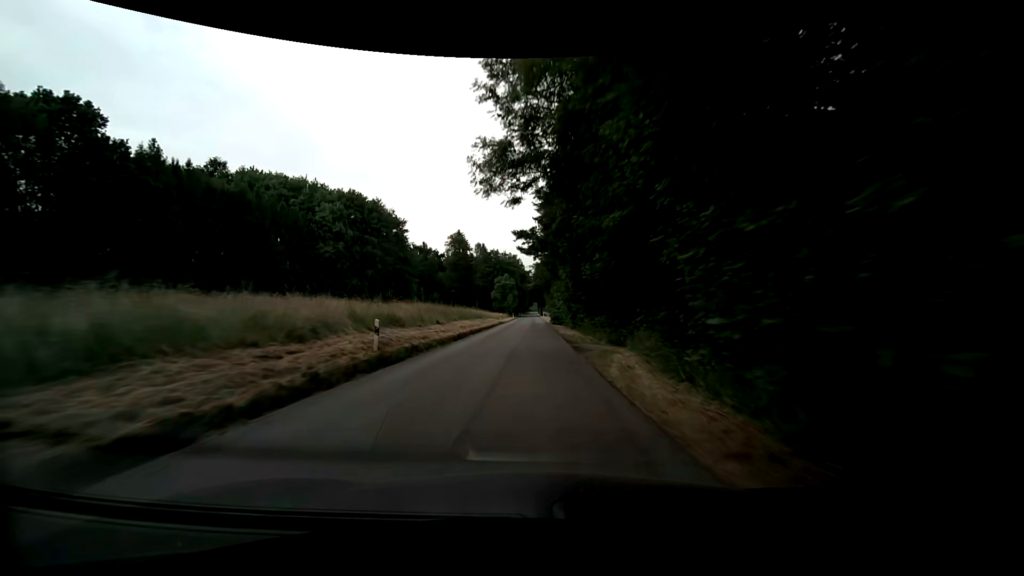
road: unclassified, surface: asphalt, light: Day
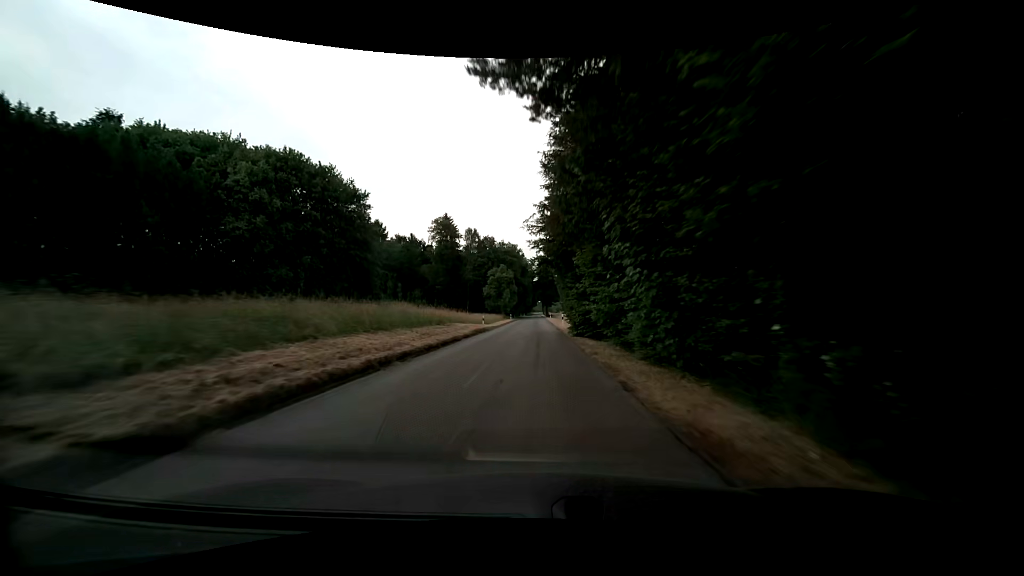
(-0.1, +26.7) m; 0°
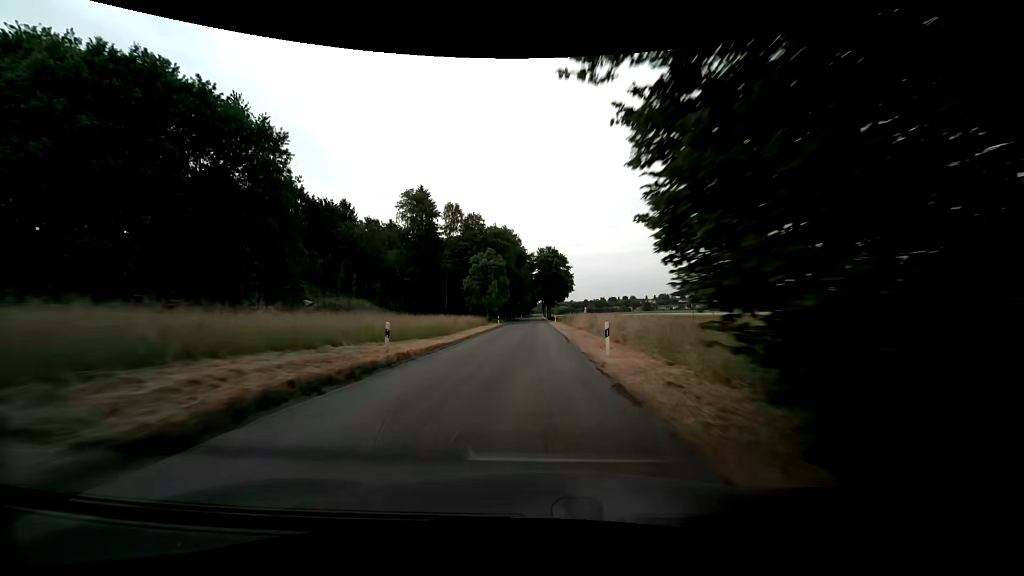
(0.0, +27.7) m; 0°
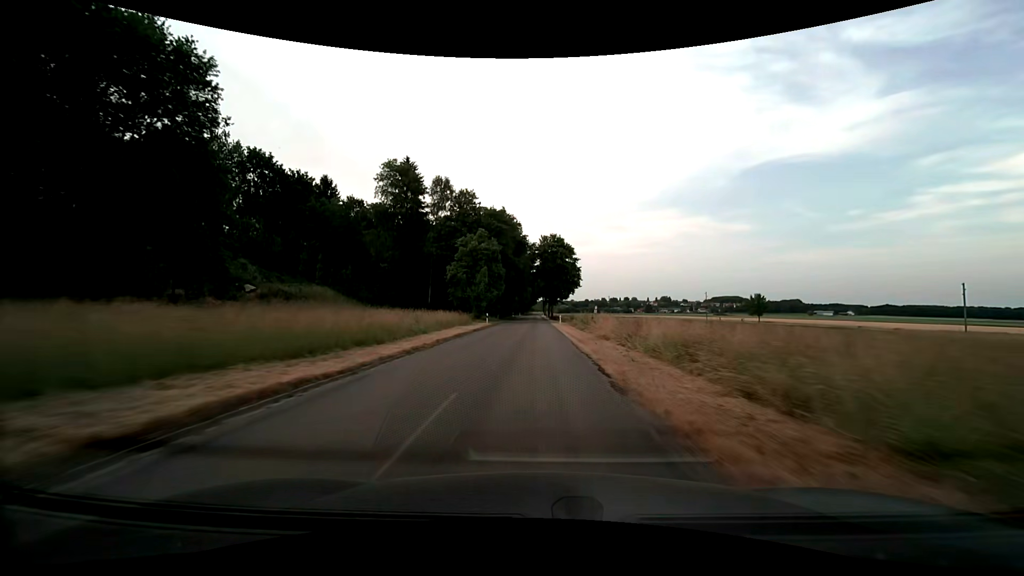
(0.0, +14.0) m; 0°
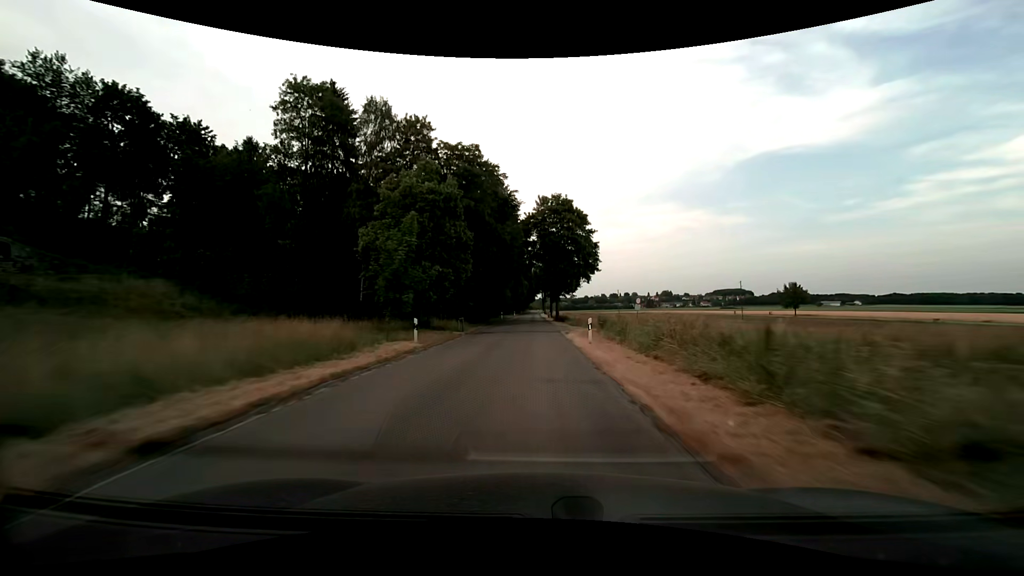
(0.0, +28.3) m; 0°
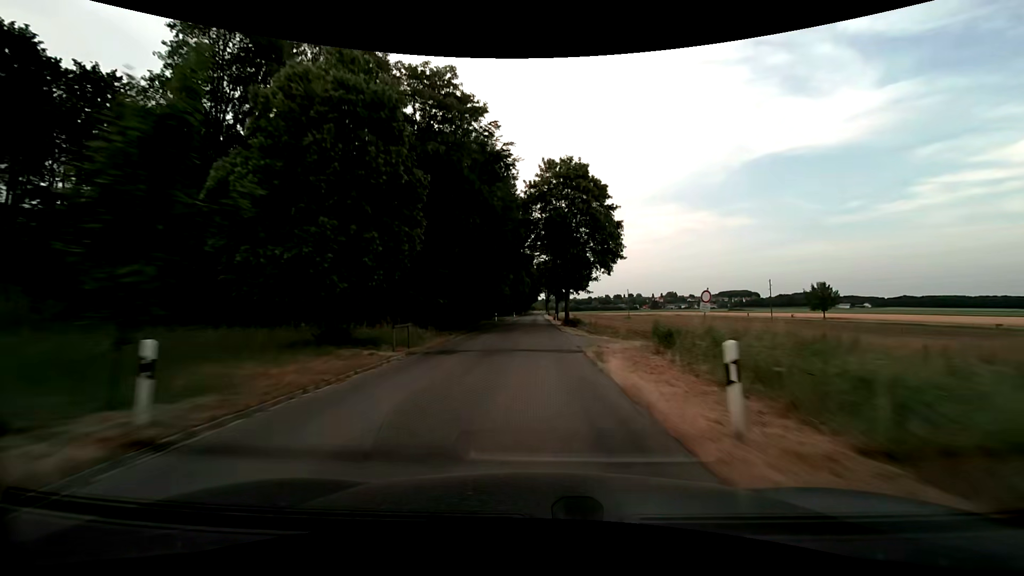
(-0.1, +14.3) m; -1°
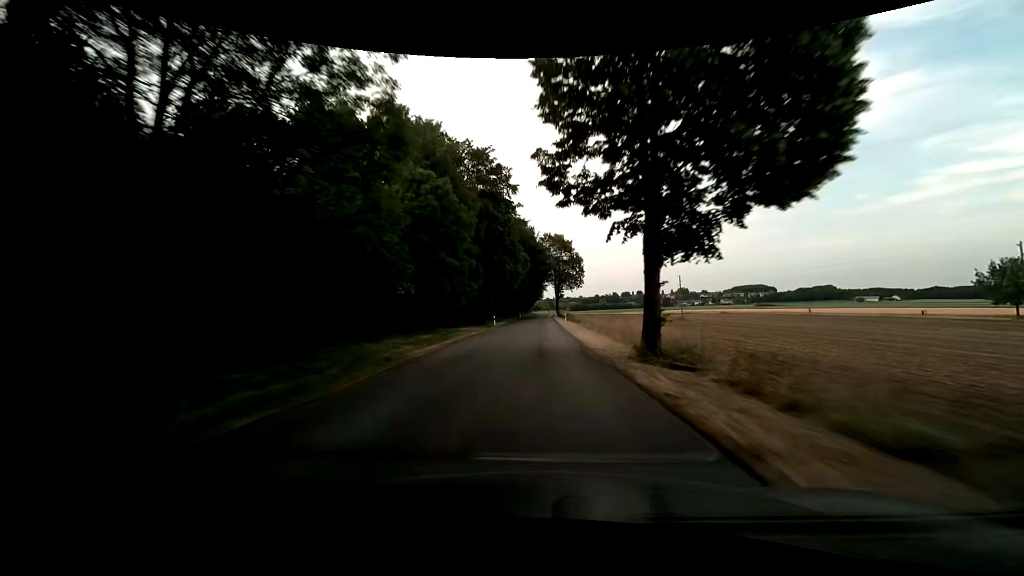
(0.0, +58.1) m; +1°
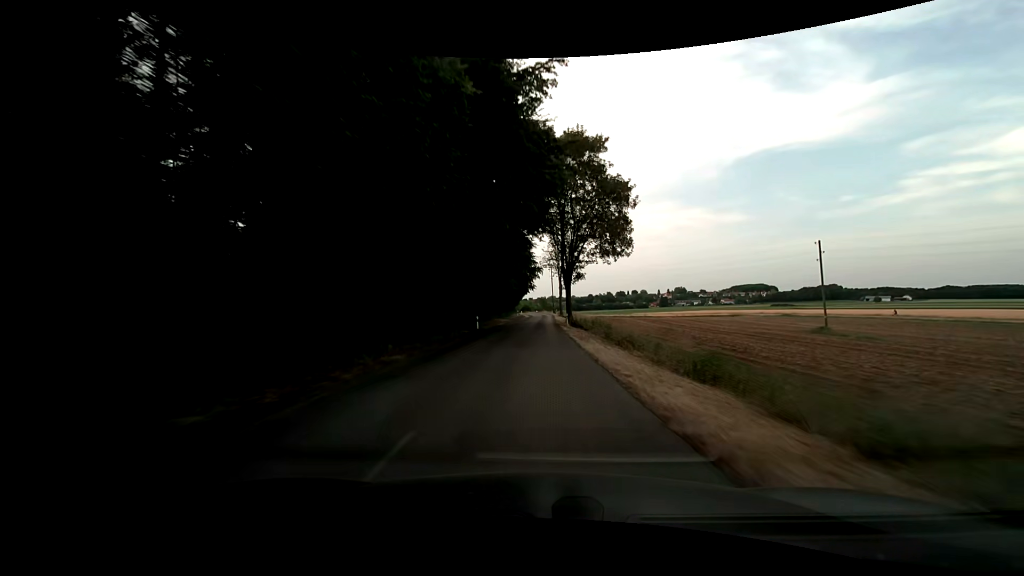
(-0.4, +59.2) m; +1°
(0, +10) (0, +20) (0, +30) (0, +40) (0, +50) (0, +60) (0, +70) (0, +80) (0, +90) (0, +100) m
